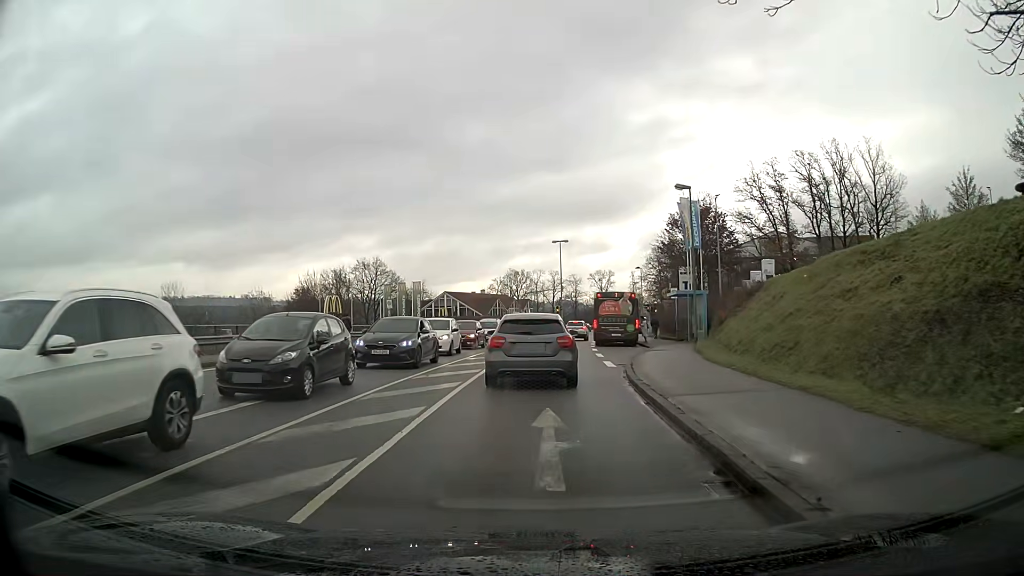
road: tertiary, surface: asphalt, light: Day
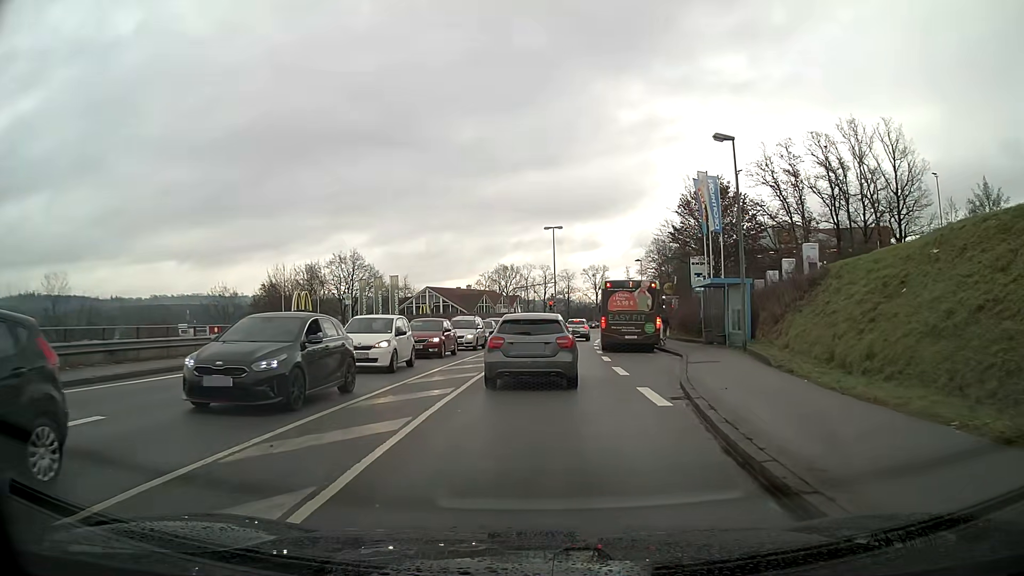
(+0.1, +9.1) m; +1°
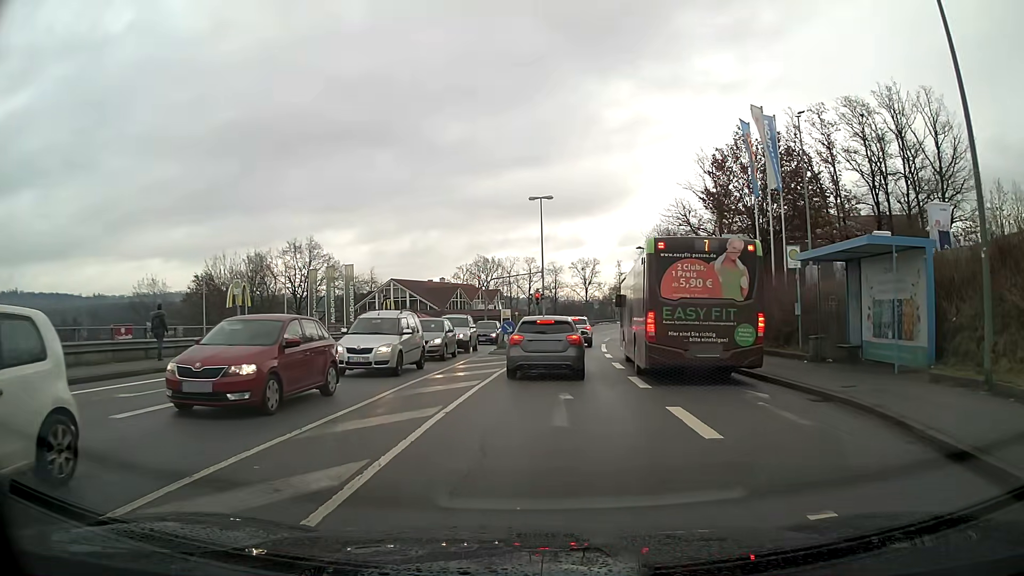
(+0.2, +14.7) m; +1°
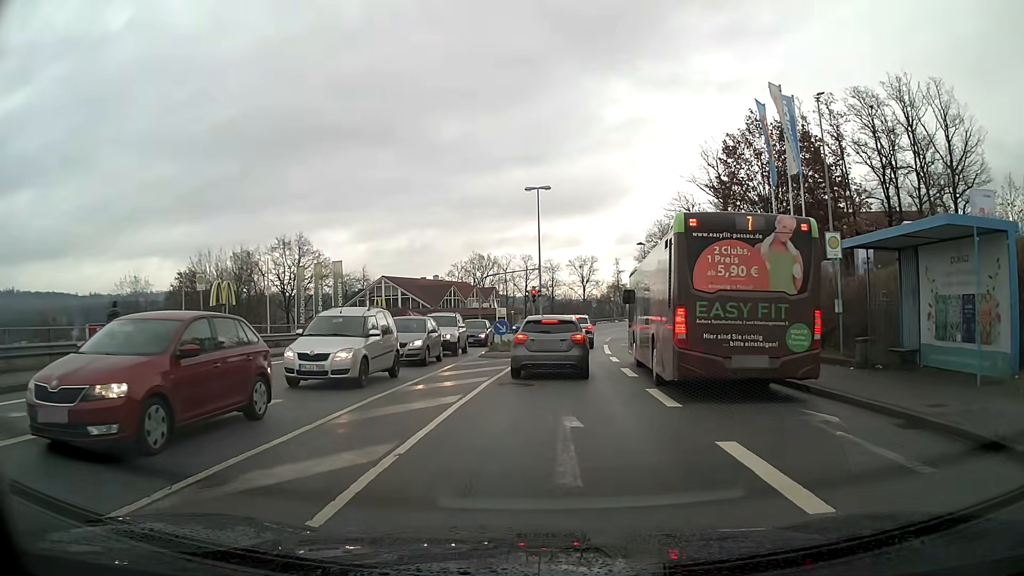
(0.0, +3.1) m; 0°
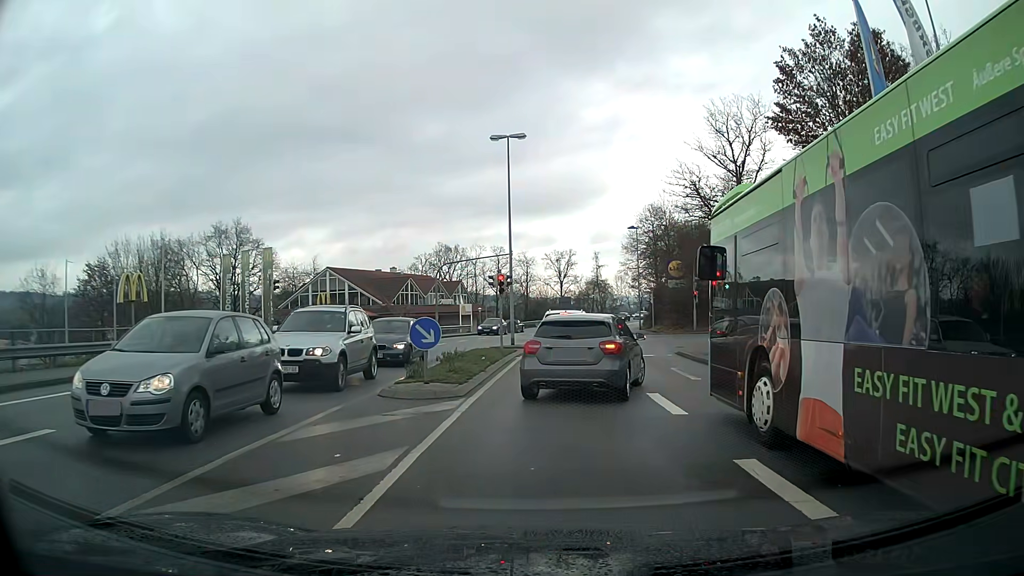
(+0.2, +12.7) m; +2°
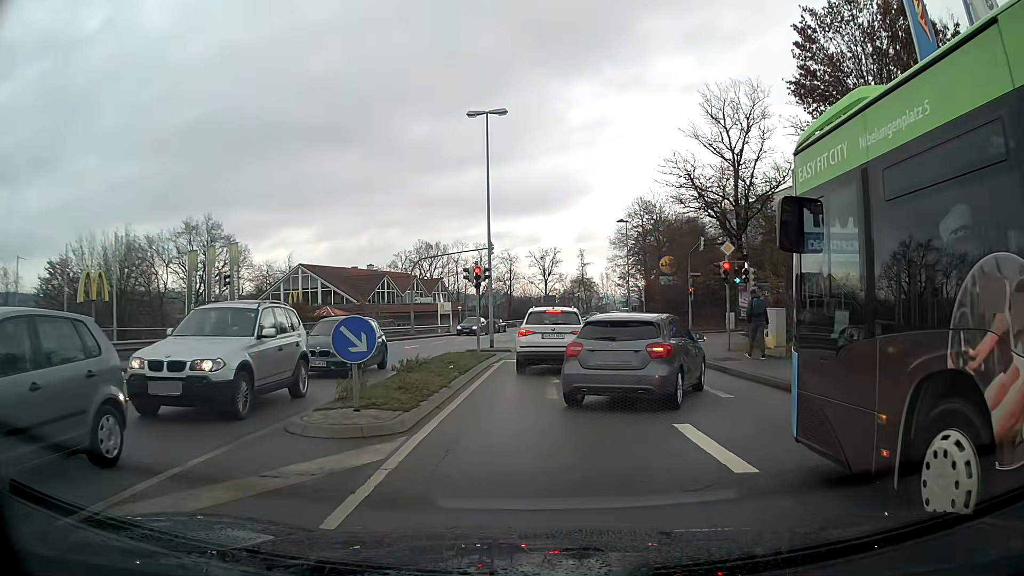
(+0.1, +3.8) m; +1°
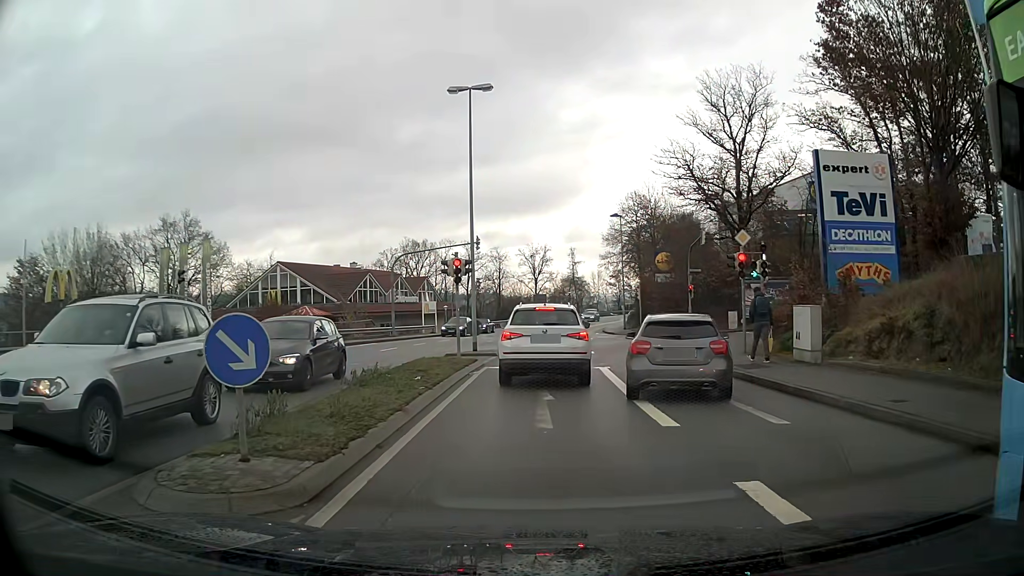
(0.0, +3.2) m; 0°
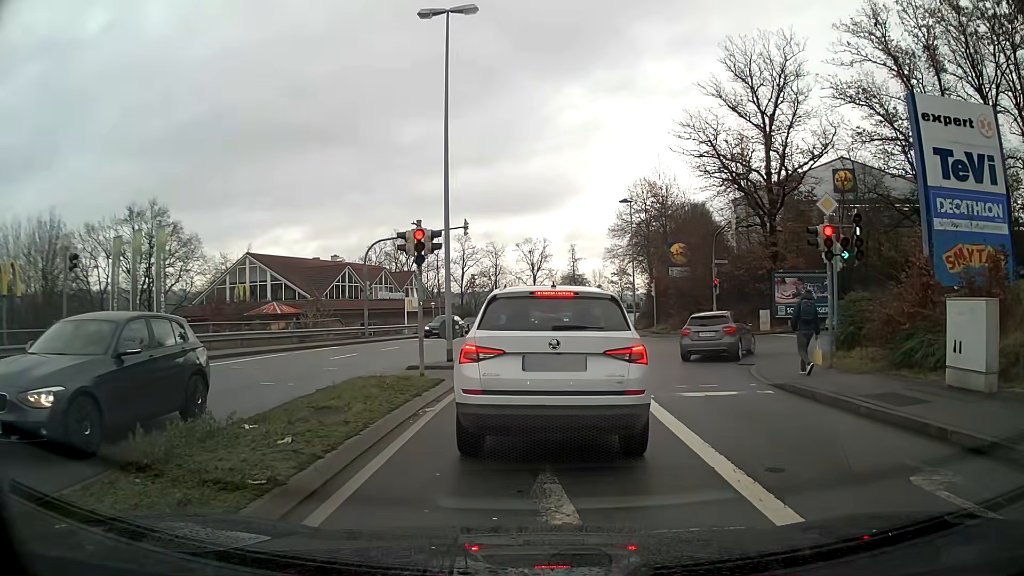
(0.0, +6.9) m; 0°
(0, +10) (0, +20) (+1, +30) (+2, +40) (+3, +50) (+5, +60) (+7, +70) (+9, +79) (+12, +89) (+16, +98) m
